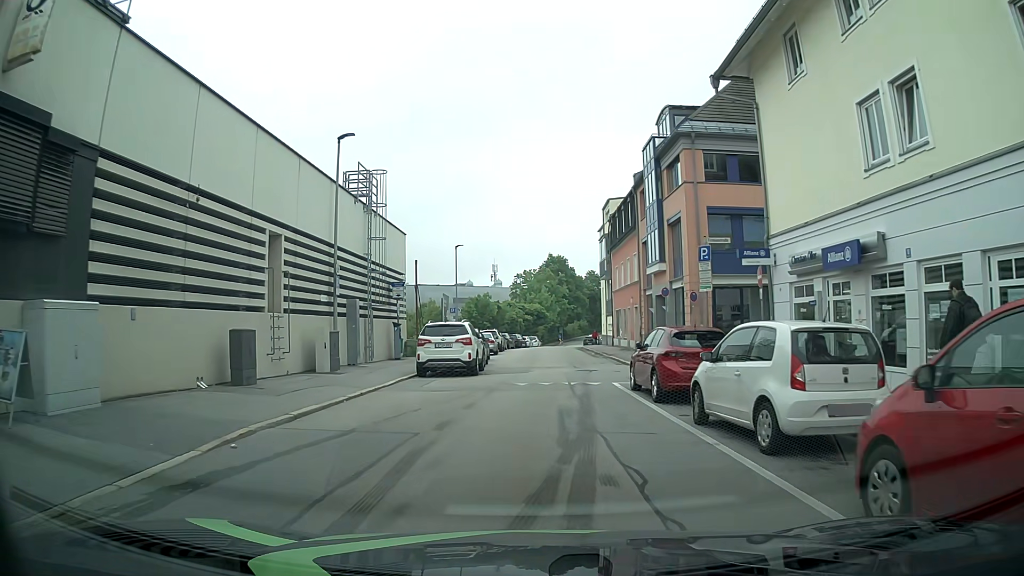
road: residential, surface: asphalt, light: Day
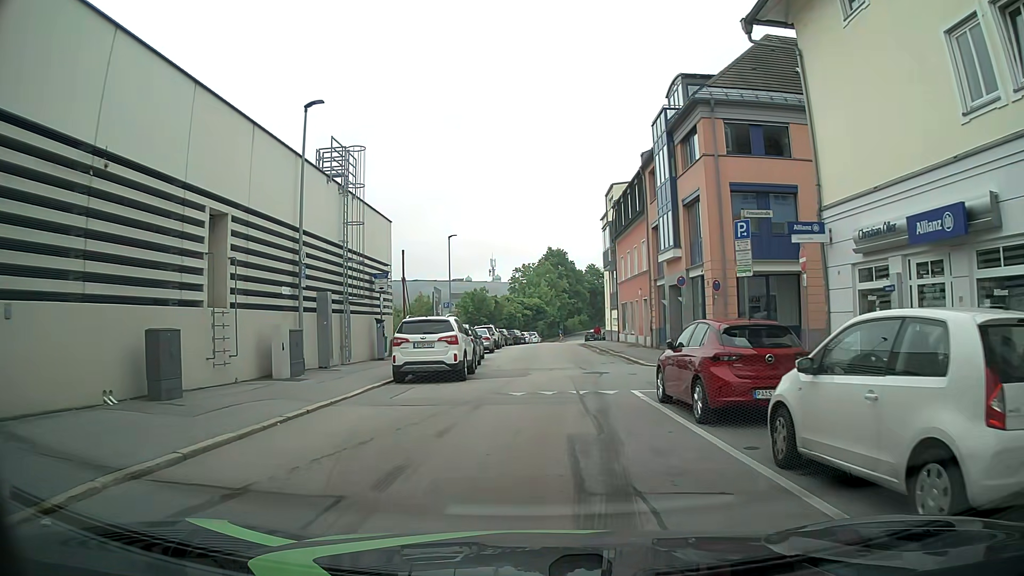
(-0.1, +3.4) m; 0°
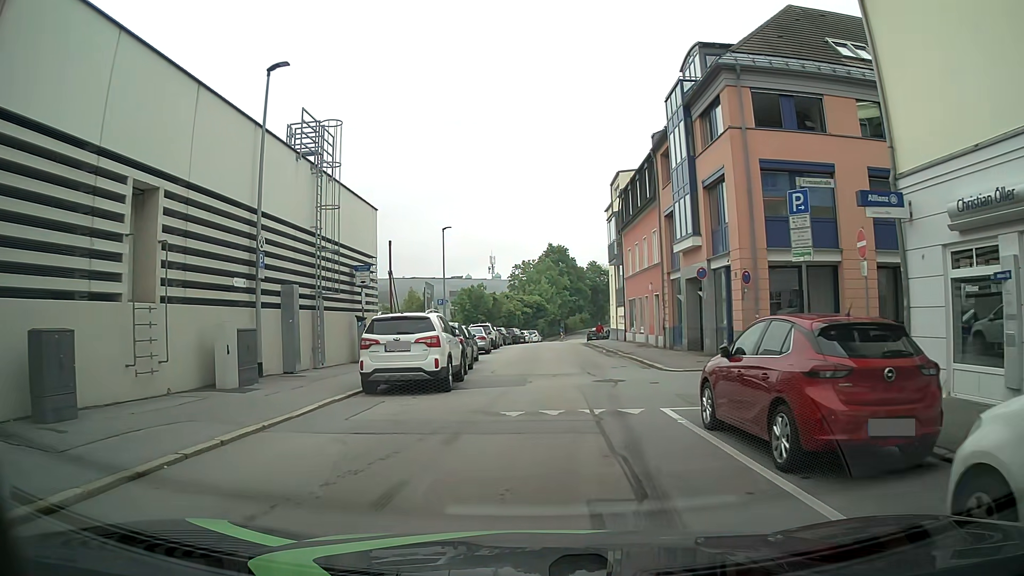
(-0.1, +3.2) m; -1°
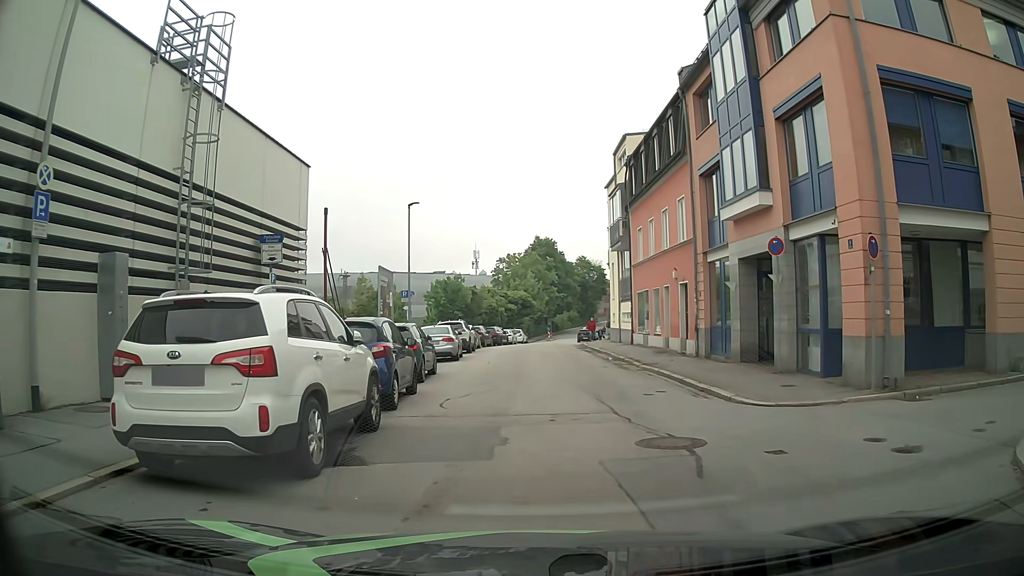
(+0.1, +7.9) m; 0°
